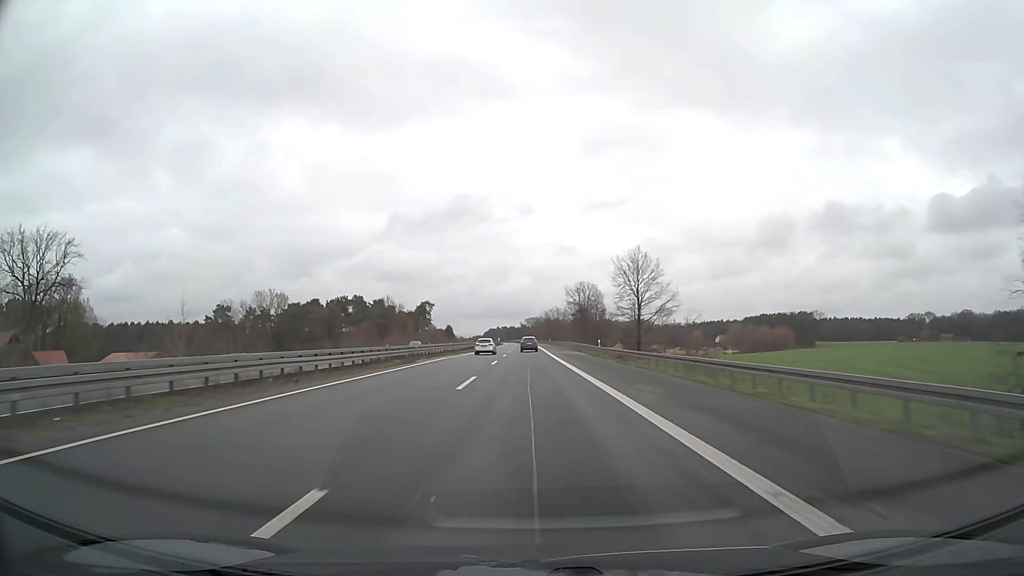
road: motorway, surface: asphalt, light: Day
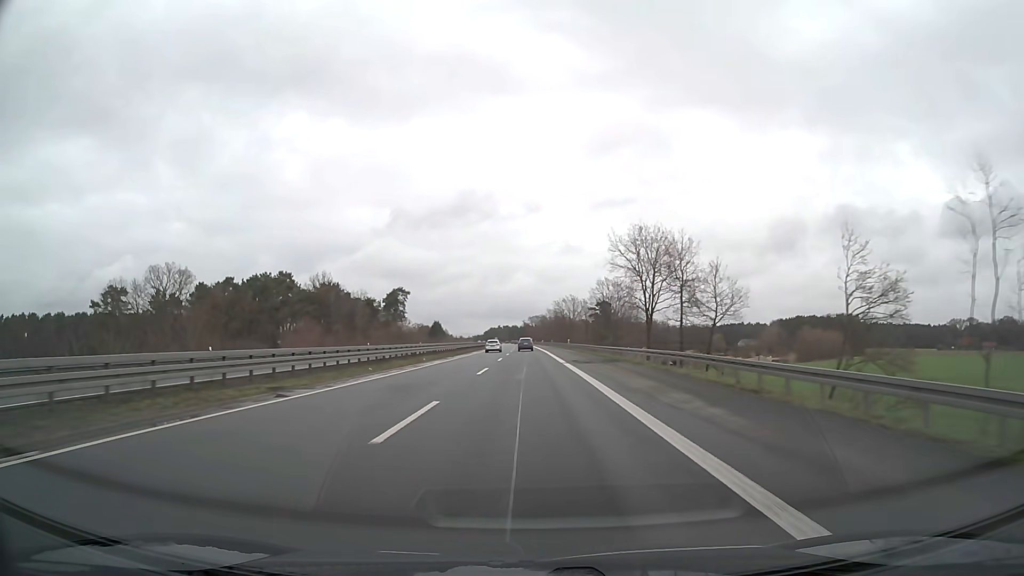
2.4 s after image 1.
(-0.1, +63.2) m; 0°
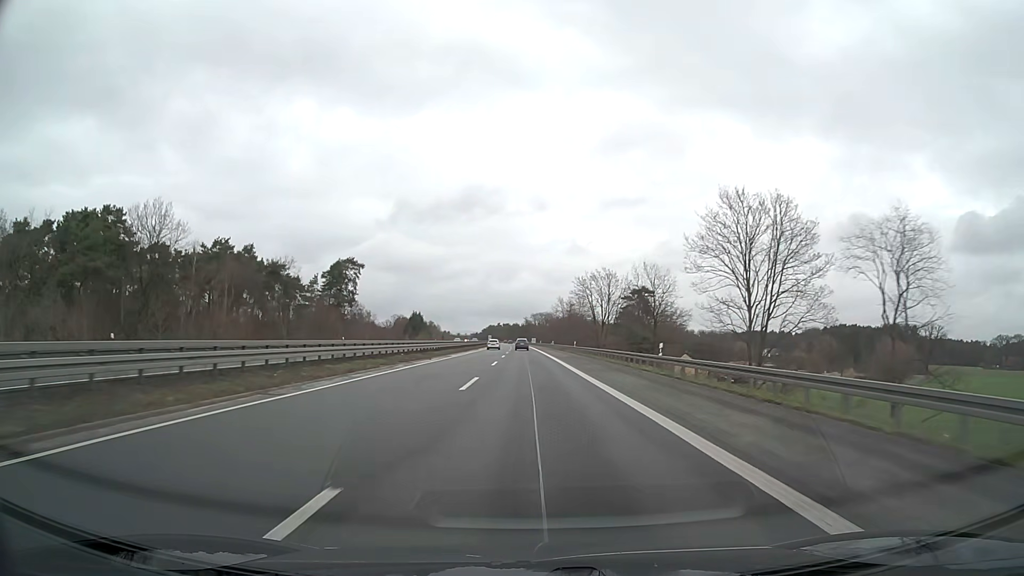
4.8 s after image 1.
(-0.2, +63.2) m; 0°
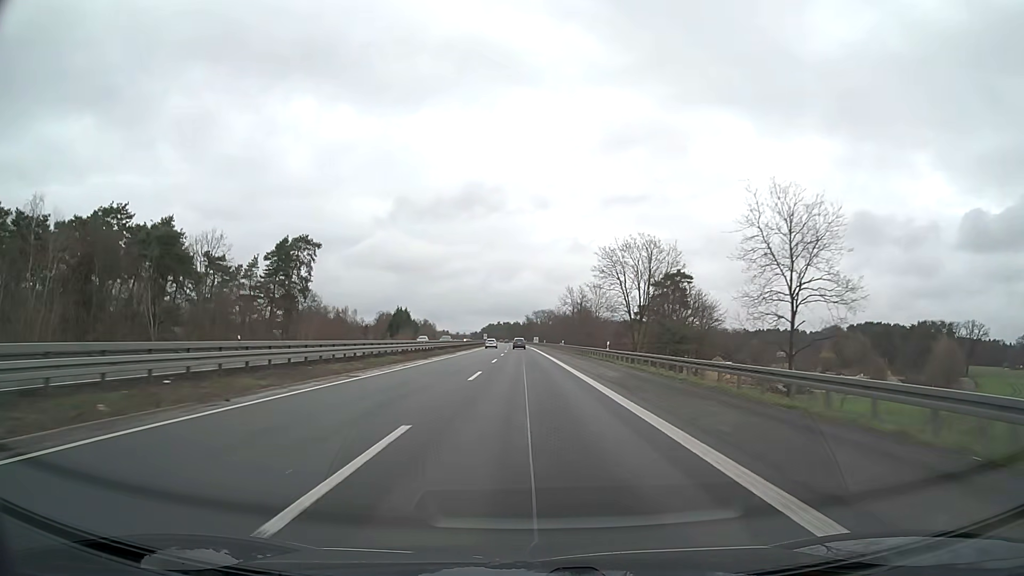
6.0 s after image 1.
(0.0, +31.6) m; 0°
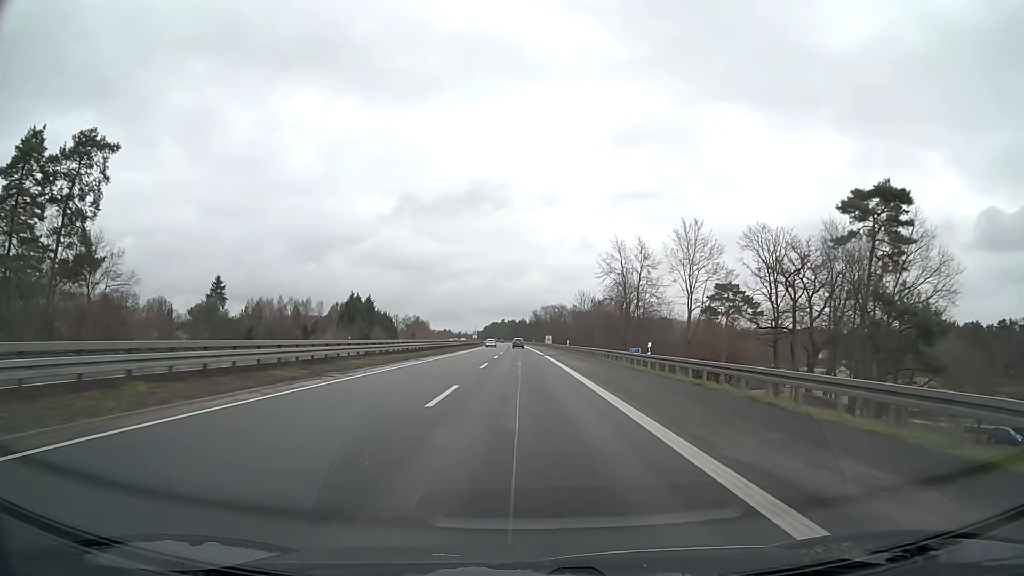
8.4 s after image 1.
(-0.4, +63.2) m; -1°
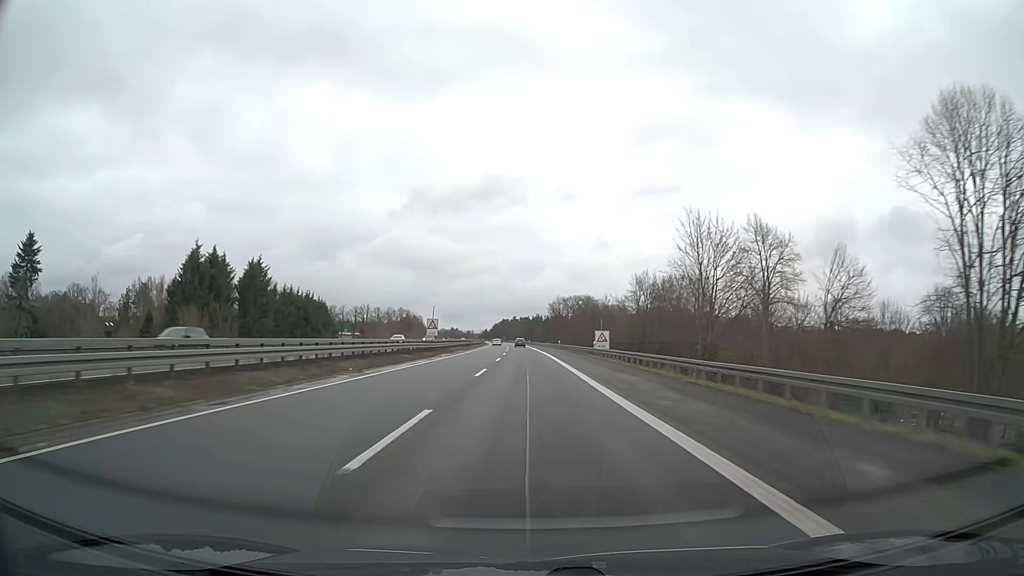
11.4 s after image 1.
(-1.0, +78.9) m; -1°
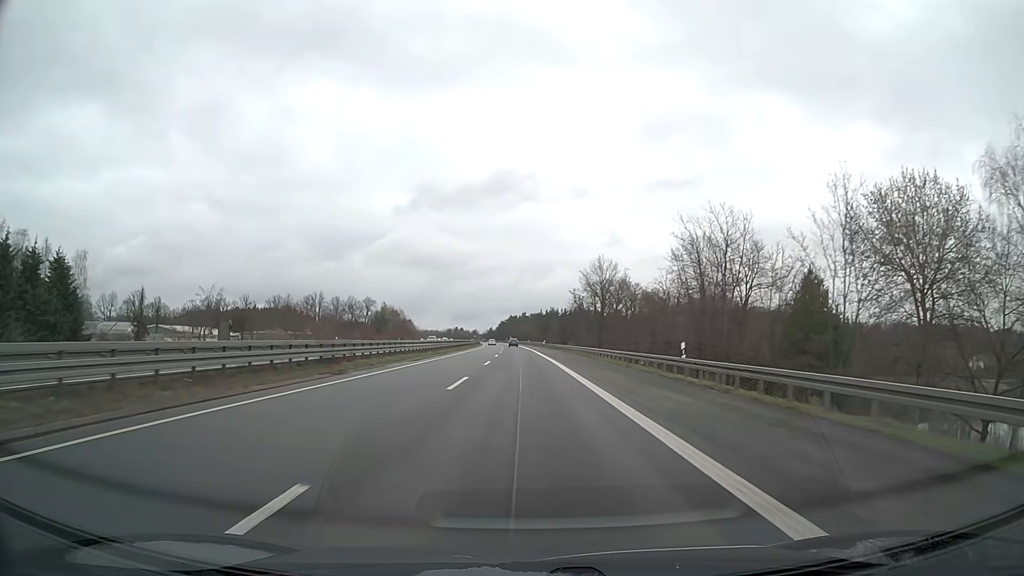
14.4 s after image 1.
(-0.3, +79.0) m; -1°
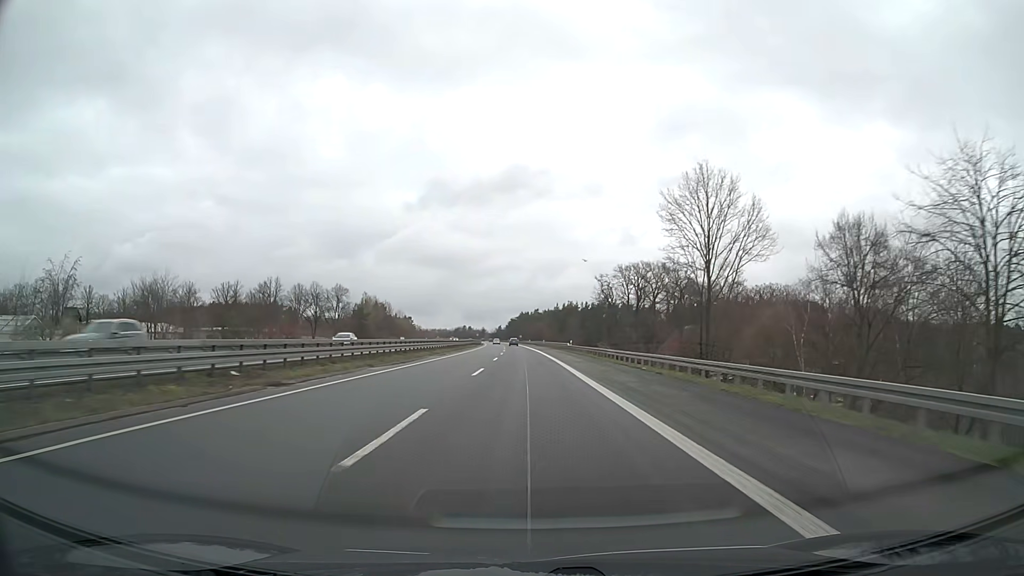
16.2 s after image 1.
(-0.5, +47.4) m; -1°
(0, +10) (0, +20) (0, +30) (0, +40) (0, +50) (0, +60) (-1, +70) (-1, +80) (-1, +90) (-1, +100) m
